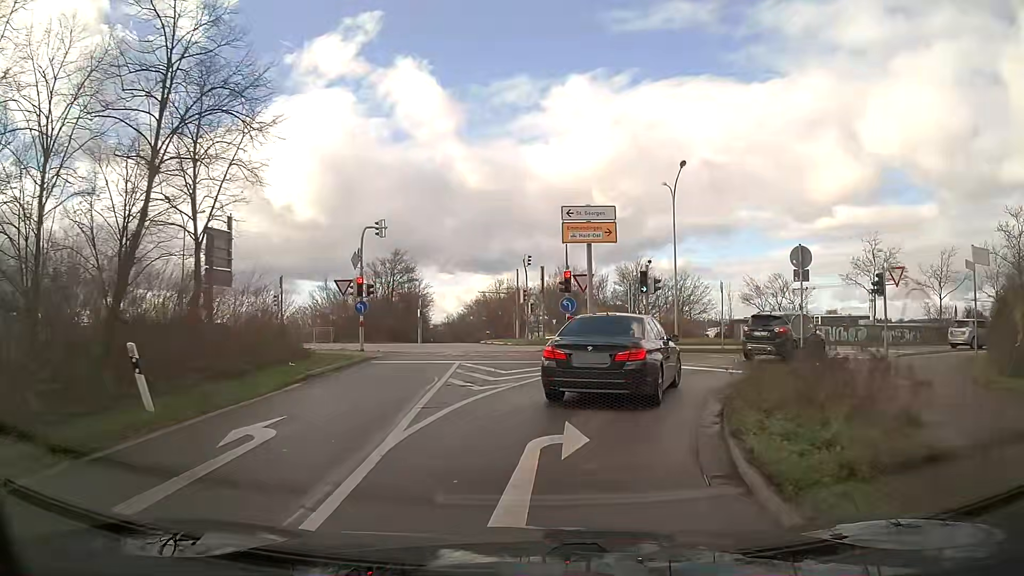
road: trunk_link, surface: asphalt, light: Day
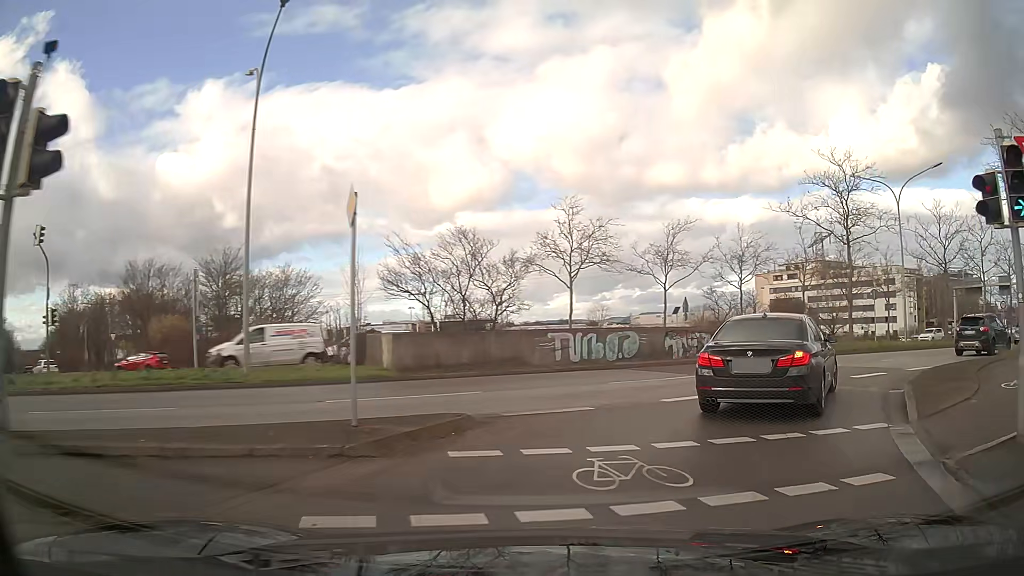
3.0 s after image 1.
(+5.4, +19.8) m; +36°
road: primary_link
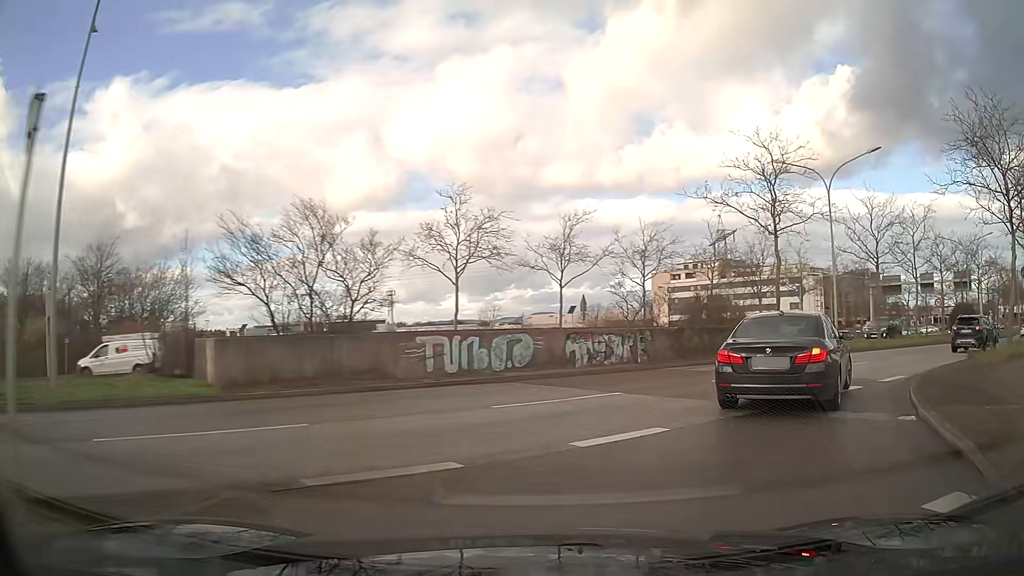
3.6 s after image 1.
(+0.3, +4.2) m; +9°
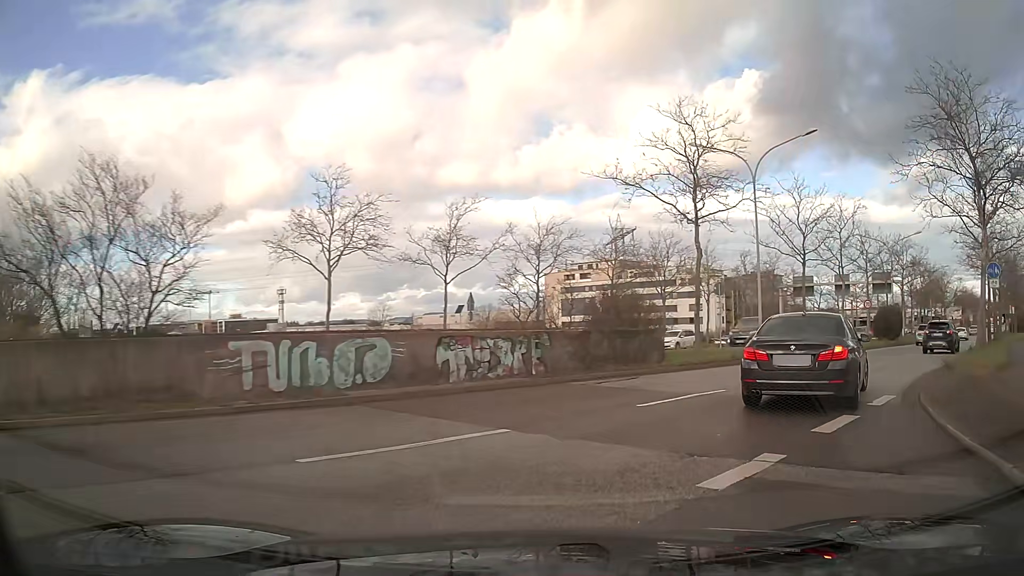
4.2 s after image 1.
(+0.3, +4.3) m; +9°
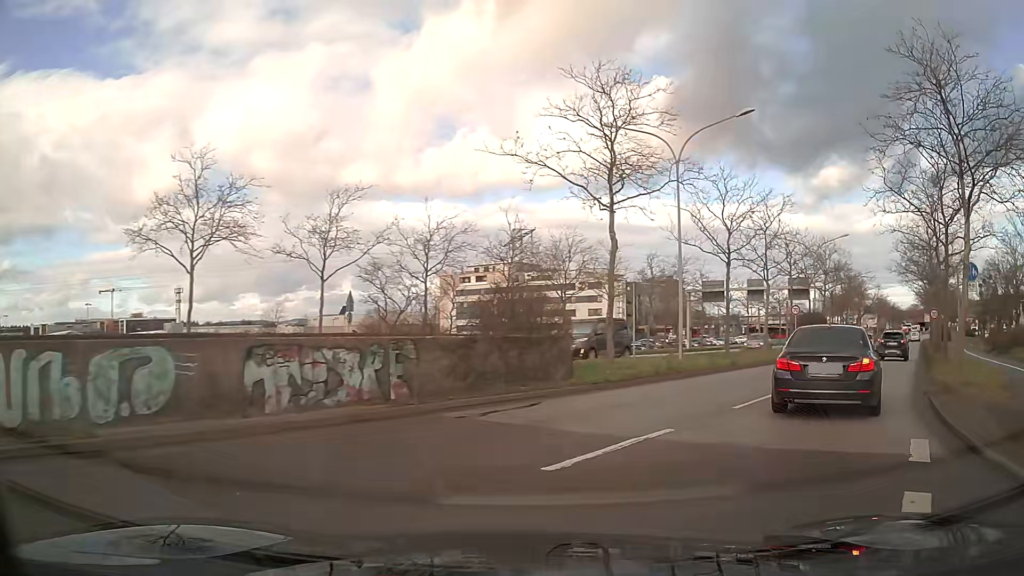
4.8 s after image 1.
(+0.3, +4.4) m; +9°
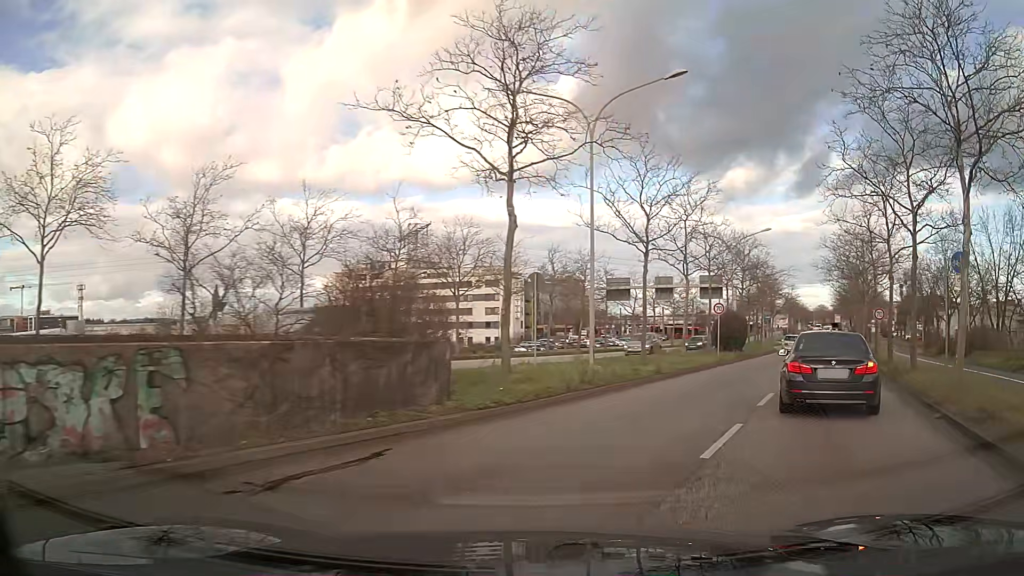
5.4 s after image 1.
(+0.3, +4.6) m; +9°
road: primary
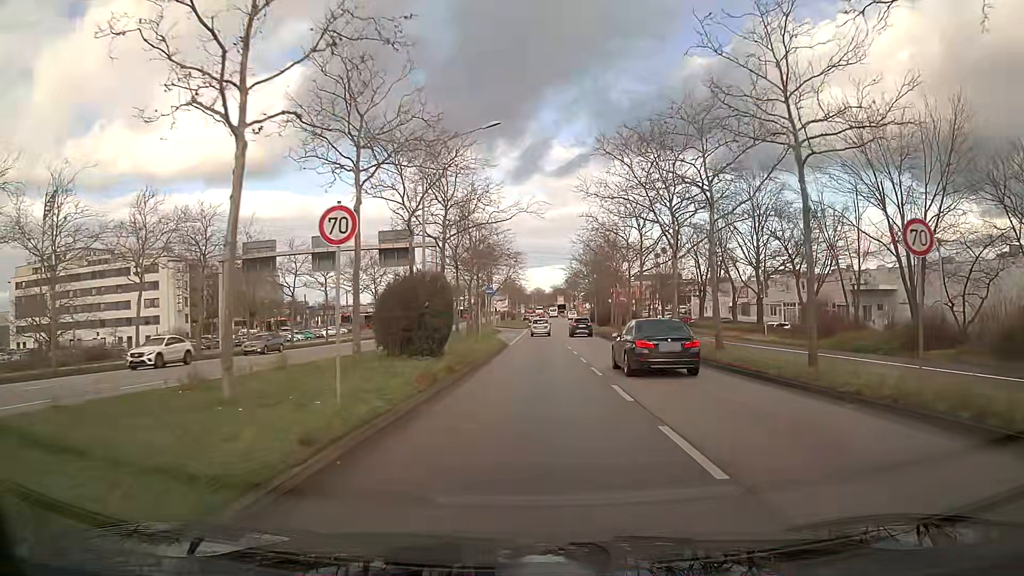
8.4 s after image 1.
(+6.4, +25.1) m; +20°
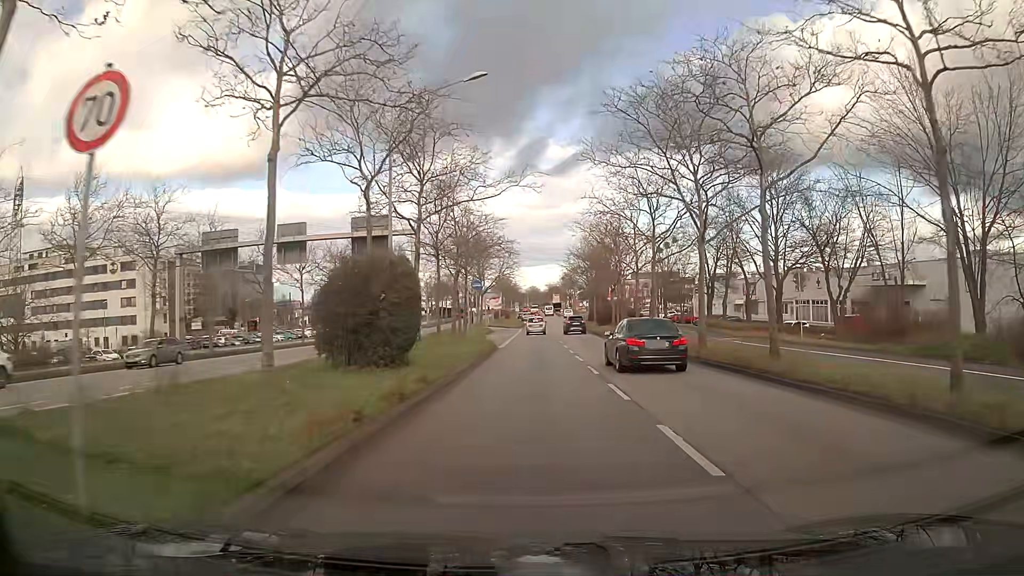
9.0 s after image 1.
(0.0, +6.0) m; 0°
